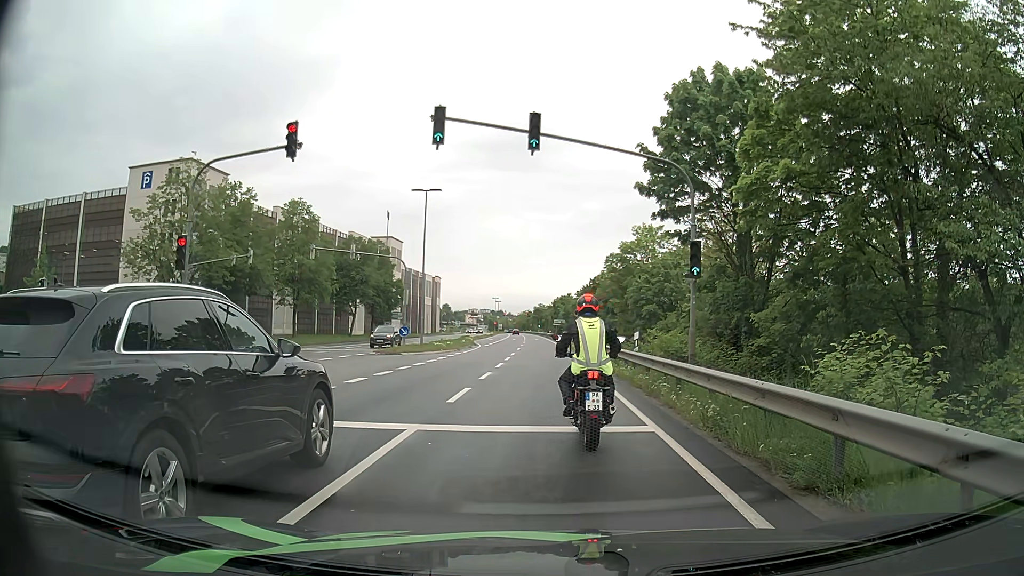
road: primary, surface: asphalt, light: Day
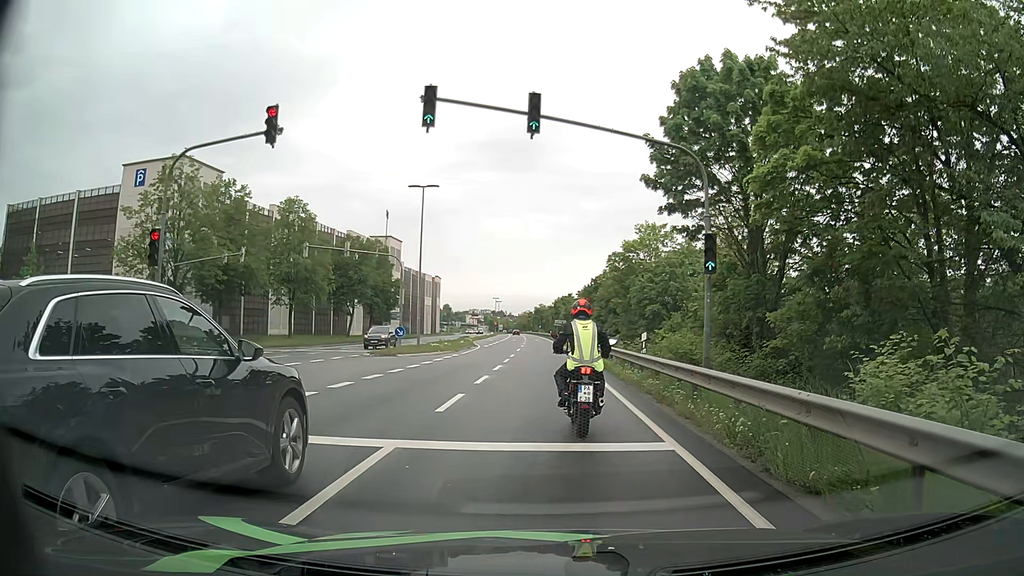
(0.0, +1.5) m; -1°
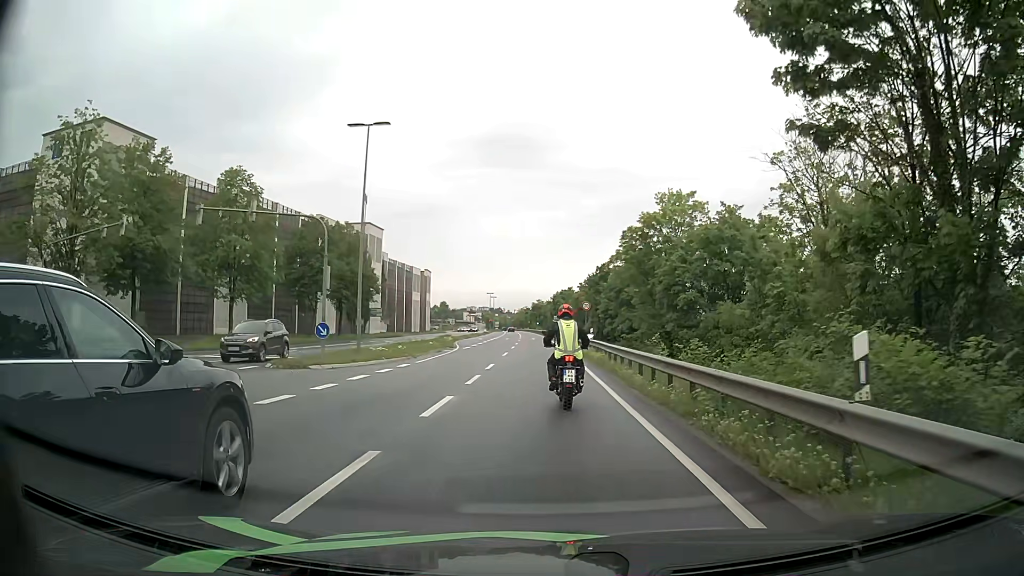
(+0.1, +13.5) m; 0°
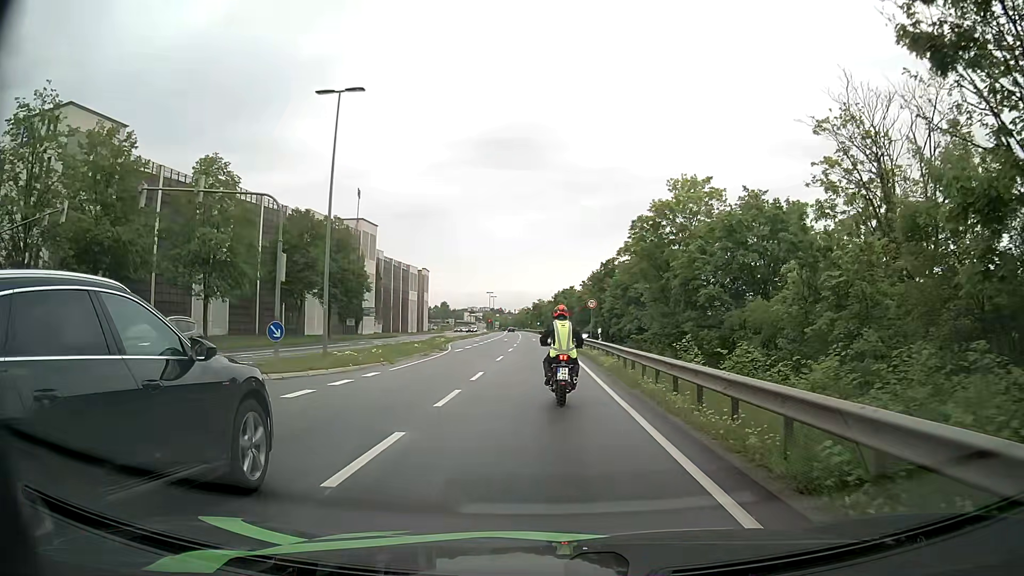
(0.0, +4.7) m; 0°
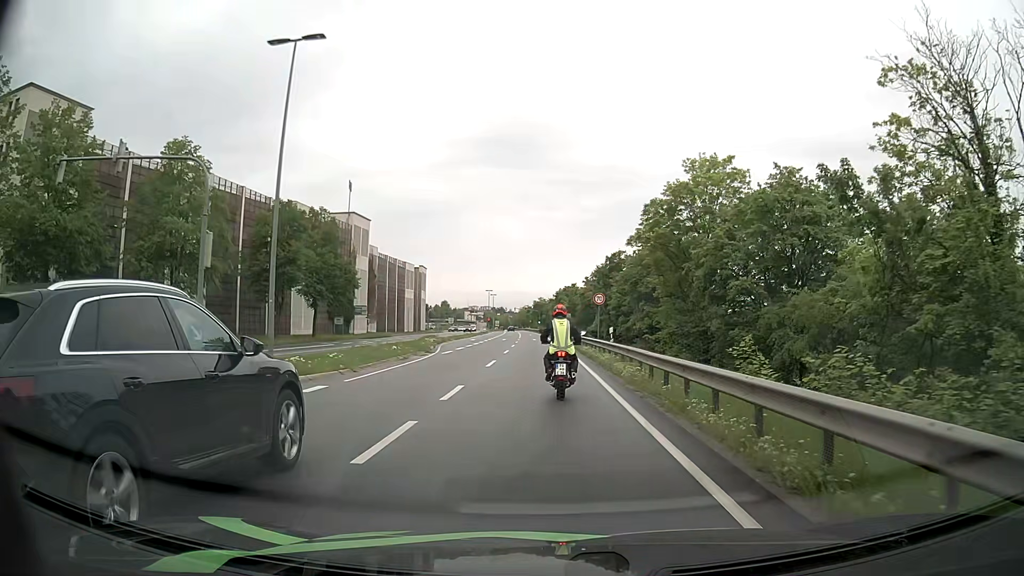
(0.0, +5.2) m; 0°
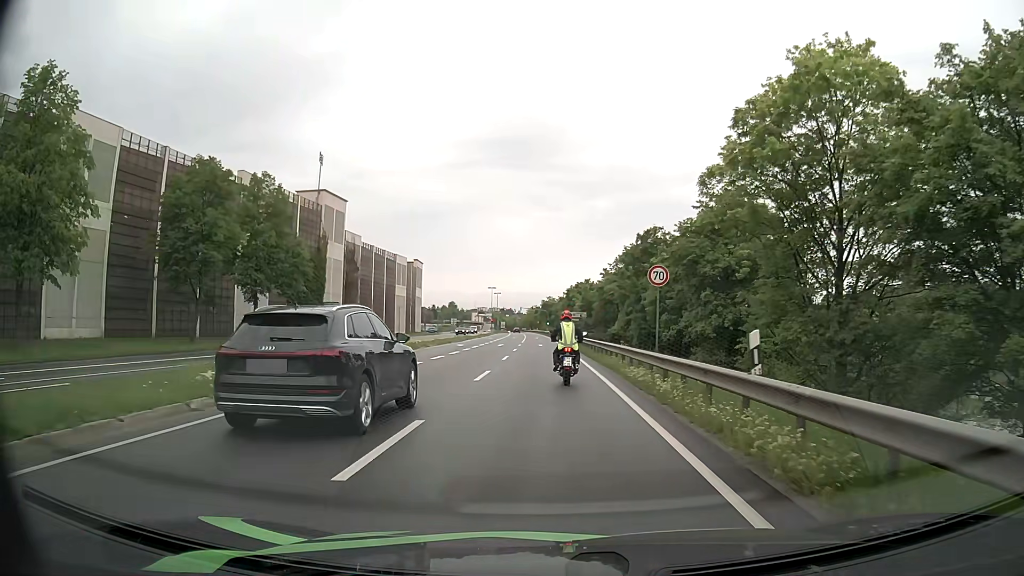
(-0.2, +17.2) m; -1°
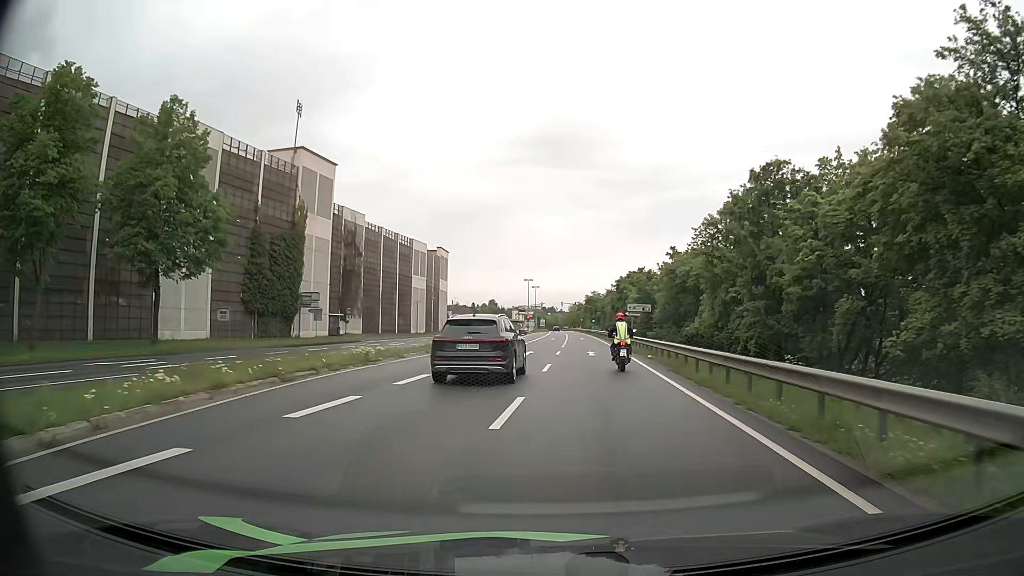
(-0.6, +20.3) m; -4°
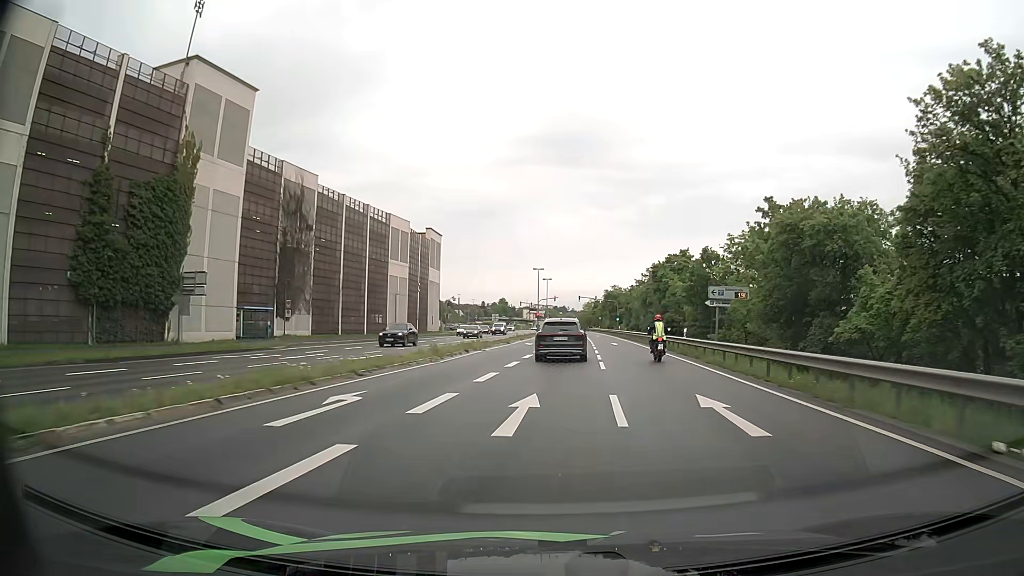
(-0.3, +23.6) m; -1°
(0, +10) (0, +20) (0, +30) (+1, +40) (+1, +50) (+2, +60) (+2, +70) (+3, +80) (+3, +90) (+4, +100) m
